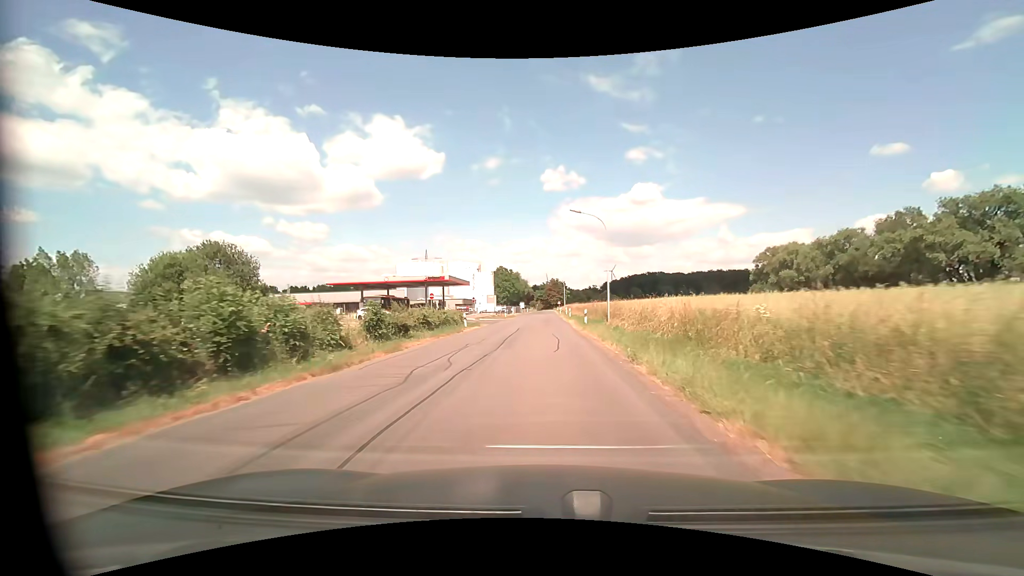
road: unclassified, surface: asphalt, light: Day
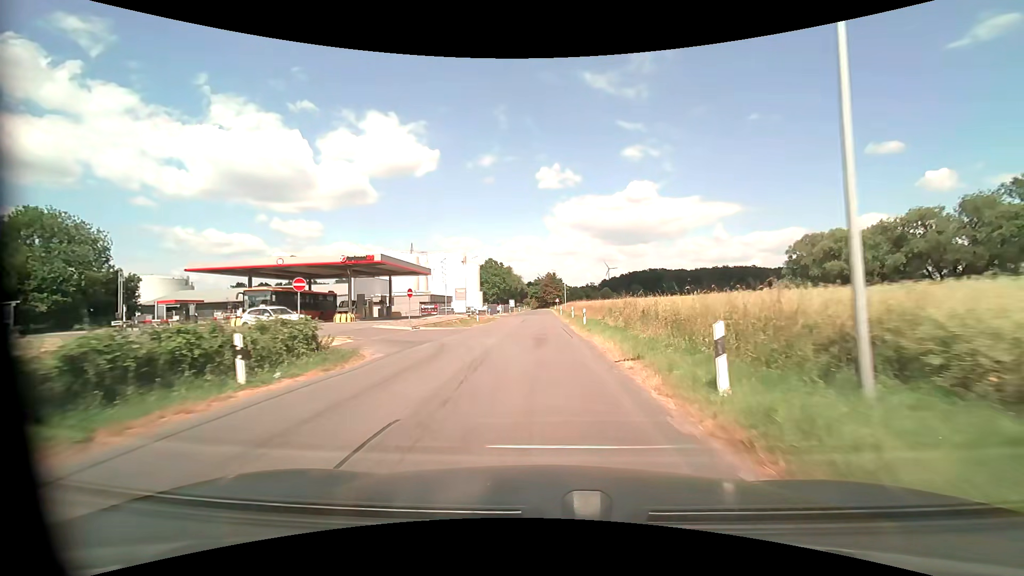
(+0.1, +24.8) m; 0°
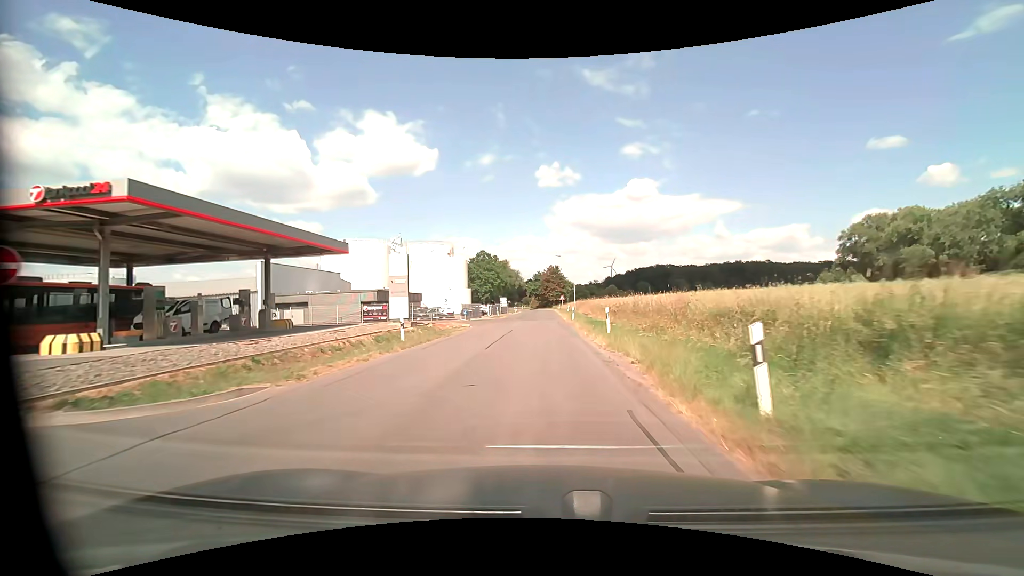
(0.0, +23.6) m; 0°
(0, +10) (0, +20) (0, +30) (0, +40) (0, +50) (0, +60) (0, +70) (0, +80) (0, +90) (0, +100) m
